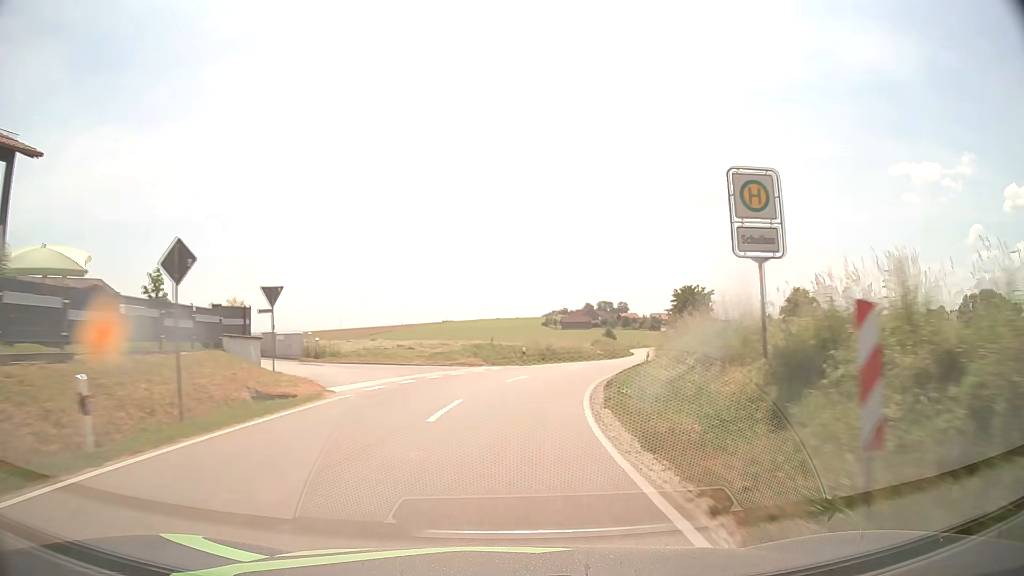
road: tertiary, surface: asphalt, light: Day
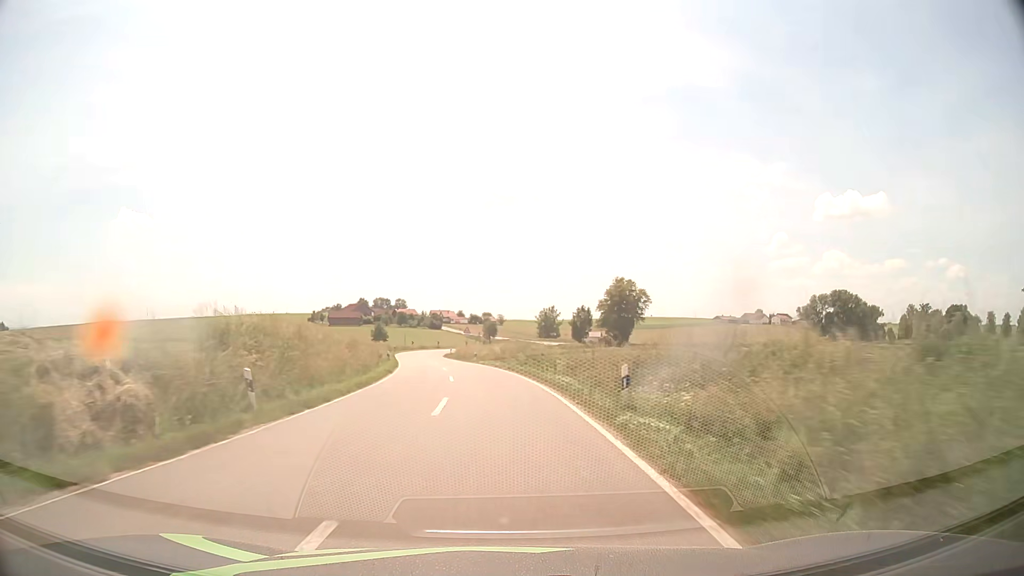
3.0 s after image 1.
(+11.6, +55.7) m; +19°
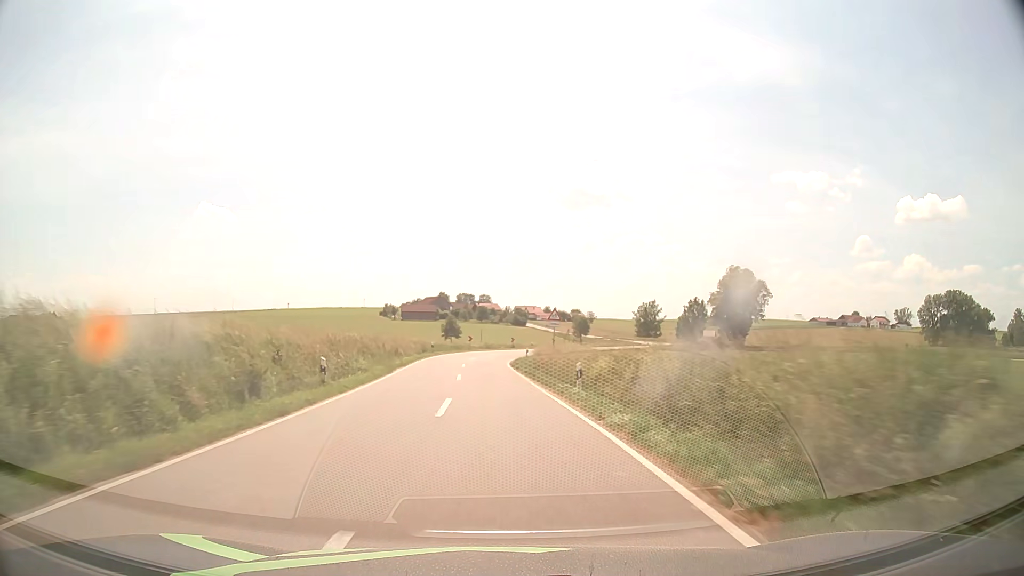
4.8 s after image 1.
(-1.8, +36.4) m; -7°
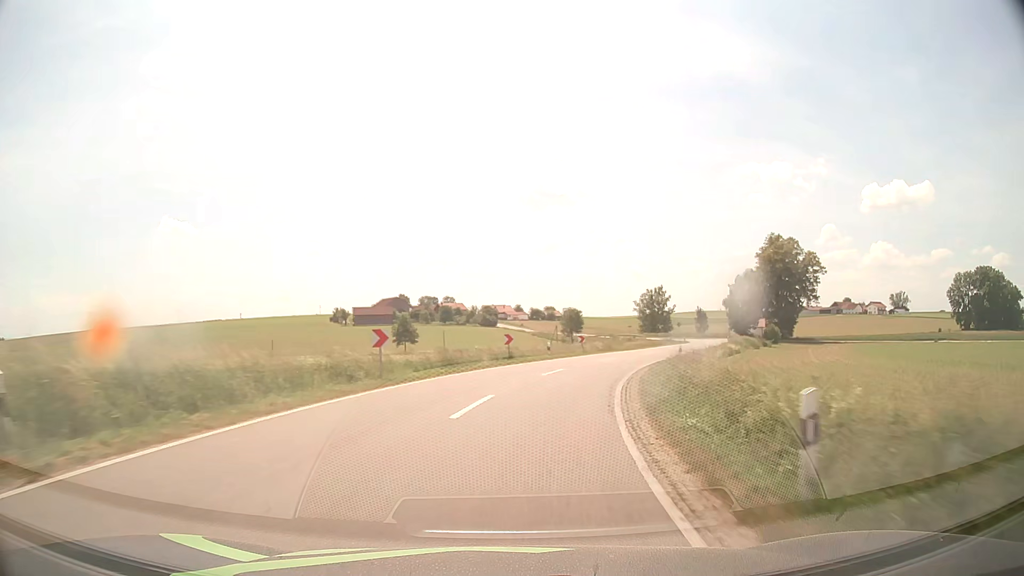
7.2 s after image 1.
(-1.2, +48.1) m; +2°
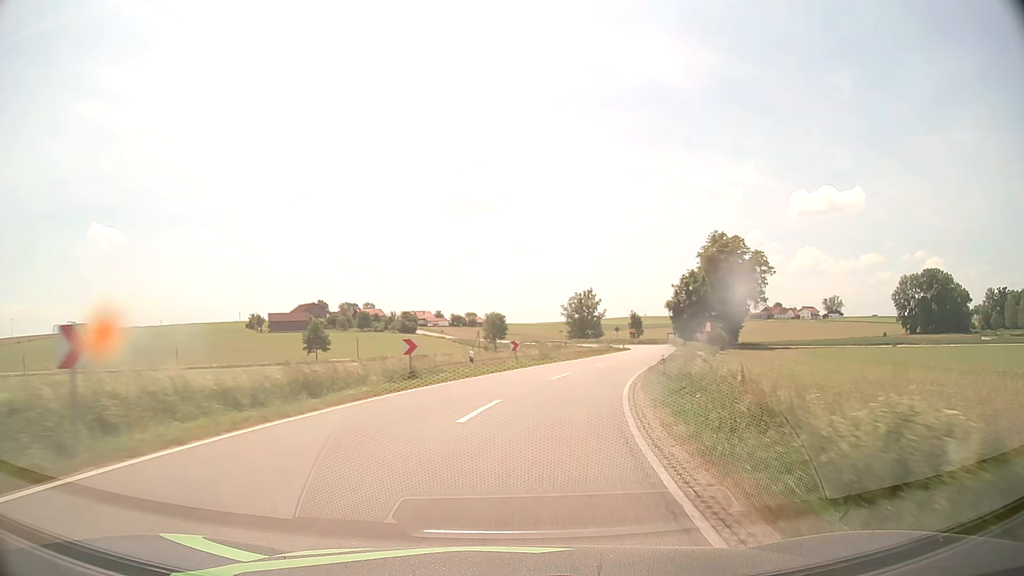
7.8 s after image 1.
(+0.7, +11.7) m; +6°
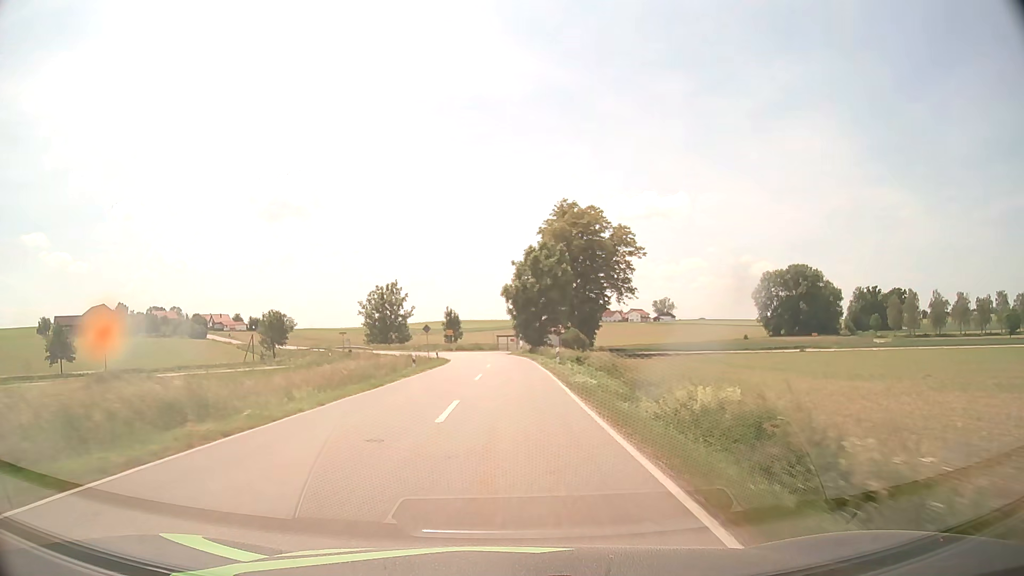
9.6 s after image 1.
(+6.0, +34.2) m; +17°
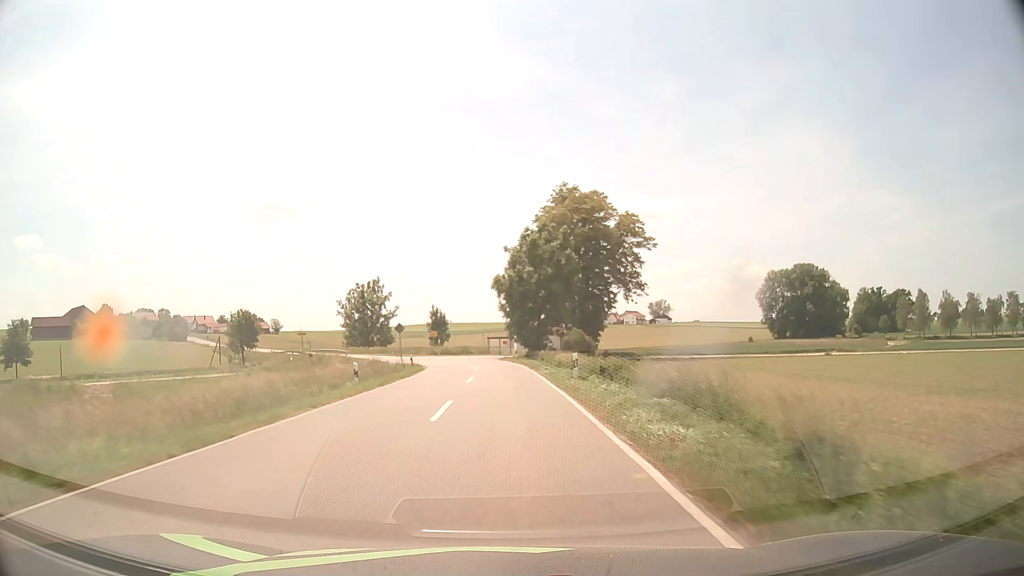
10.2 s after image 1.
(+0.1, +11.8) m; +1°
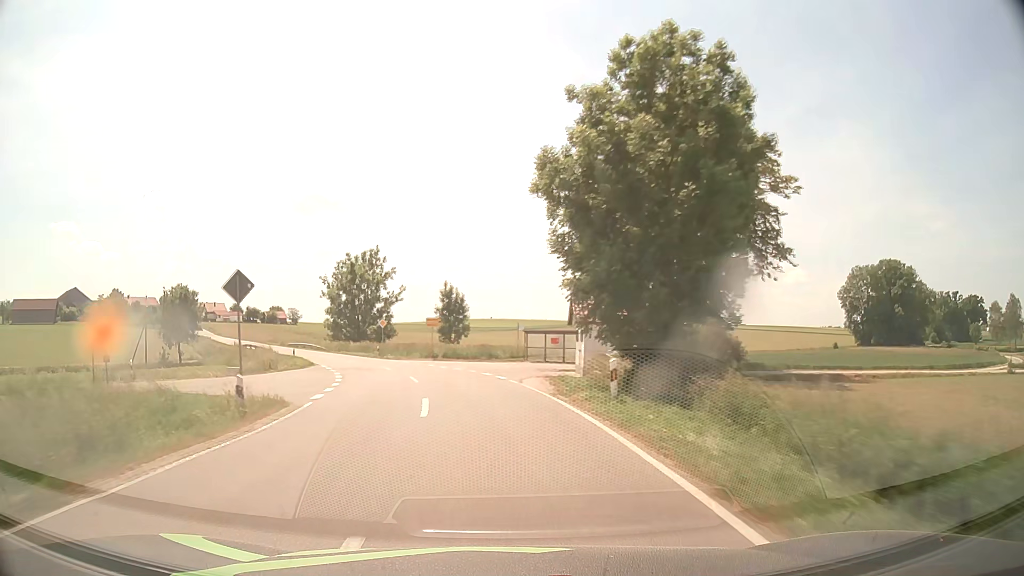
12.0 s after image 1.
(-0.5, +35.0) m; -3°
(0, +10) (-2, +20) (-3, +30) (-6, +39) (-10, +49) (-15, +57) (-20, +66) (-25, +75) (-30, +83) (-35, +92) m
